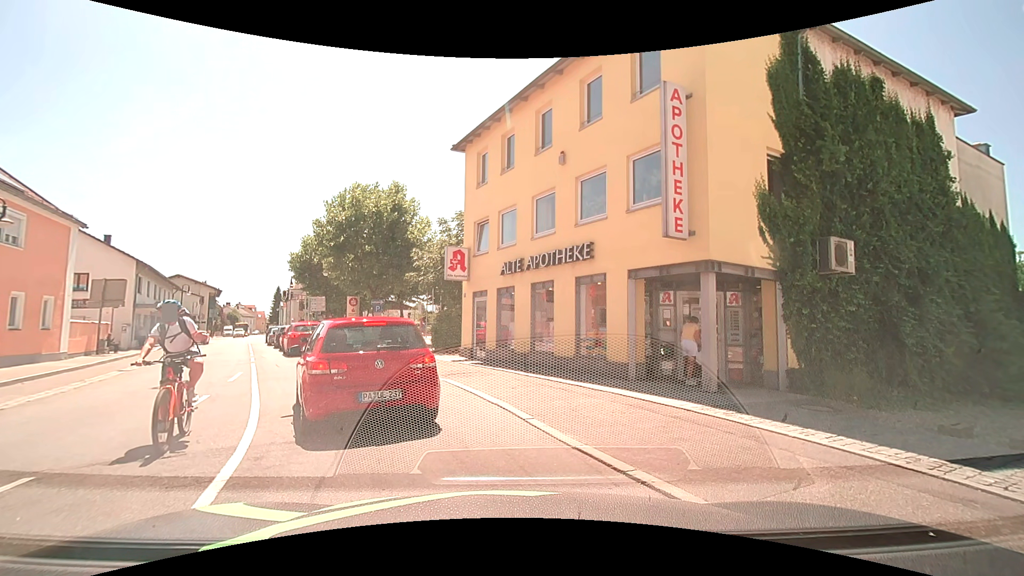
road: secondary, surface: asphalt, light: Day
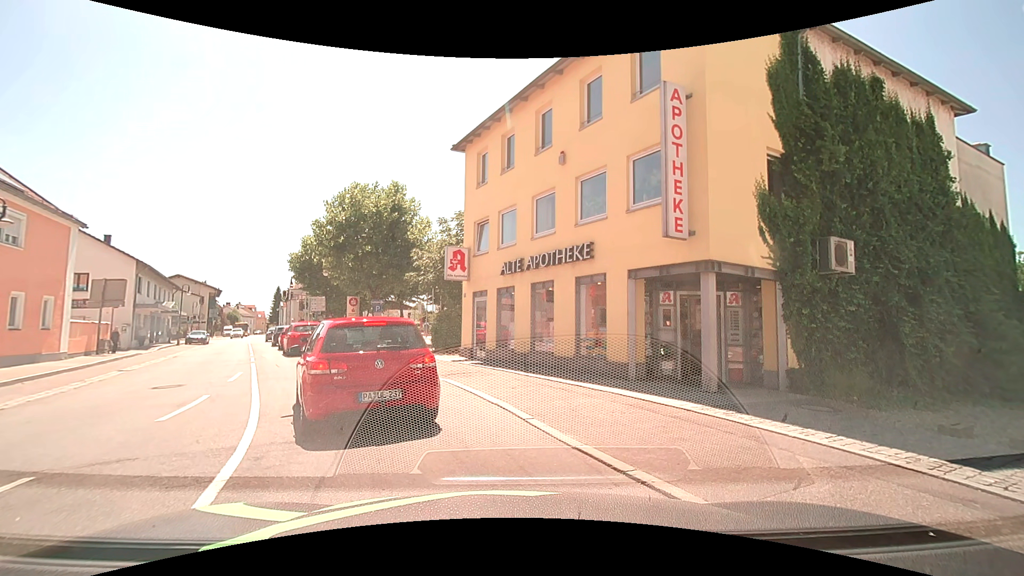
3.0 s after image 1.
(0.0, 0.0) m; 0°
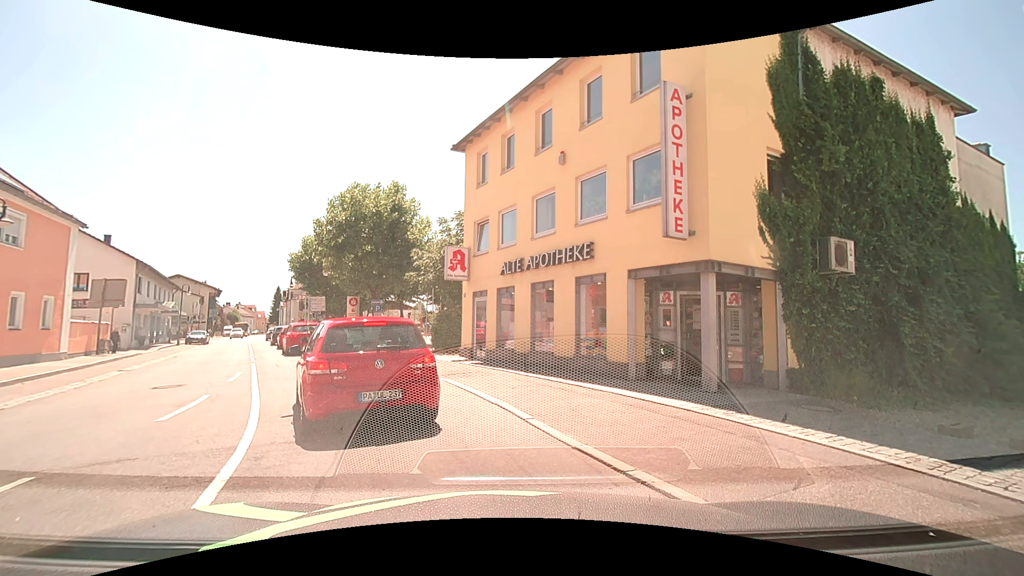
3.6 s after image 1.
(0.0, 0.0) m; 0°
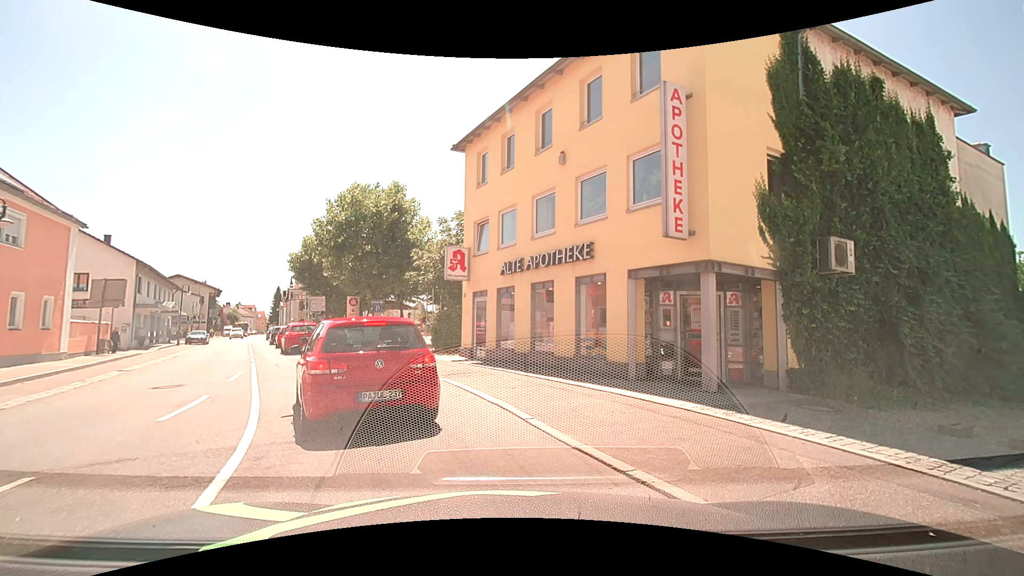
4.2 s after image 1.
(0.0, 0.0) m; 0°
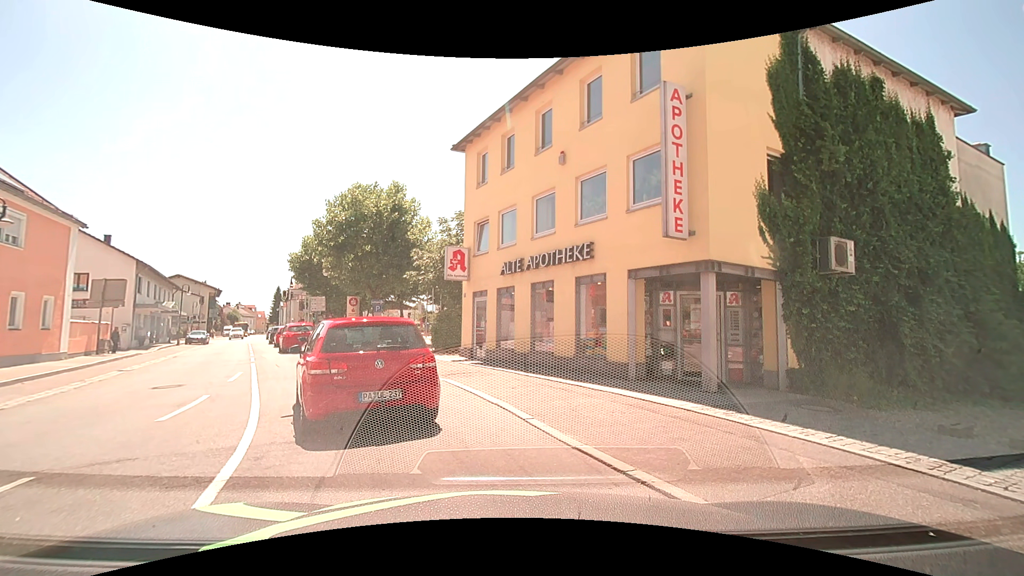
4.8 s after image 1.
(0.0, 0.0) m; 0°
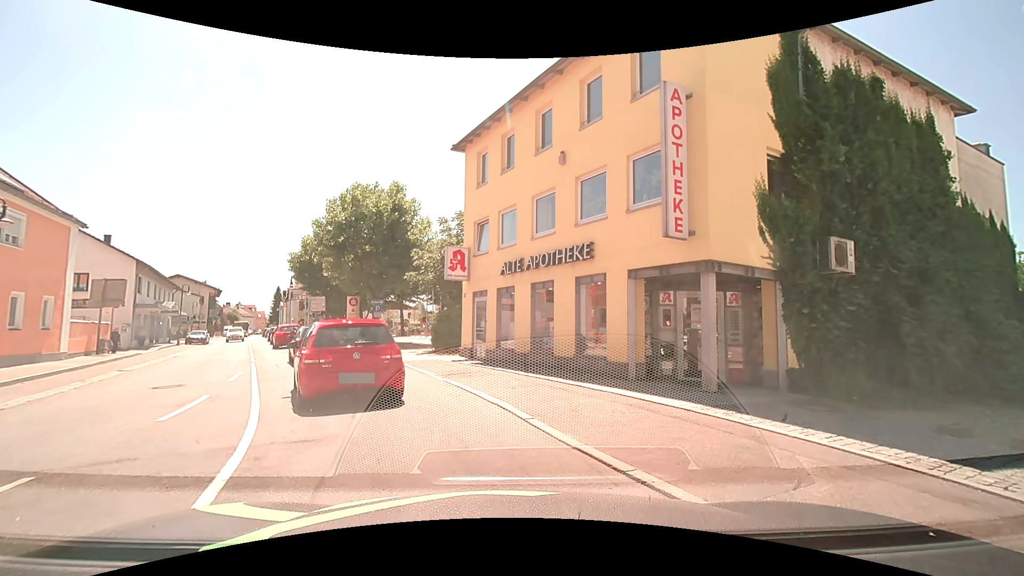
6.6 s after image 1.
(0.0, 0.0) m; 0°
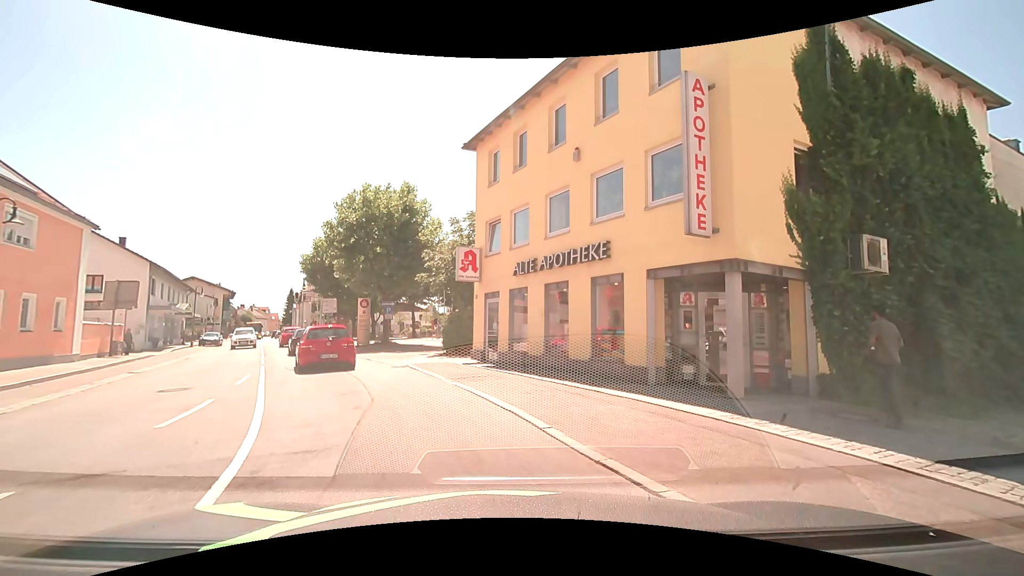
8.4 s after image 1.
(0.0, +0.4) m; 0°
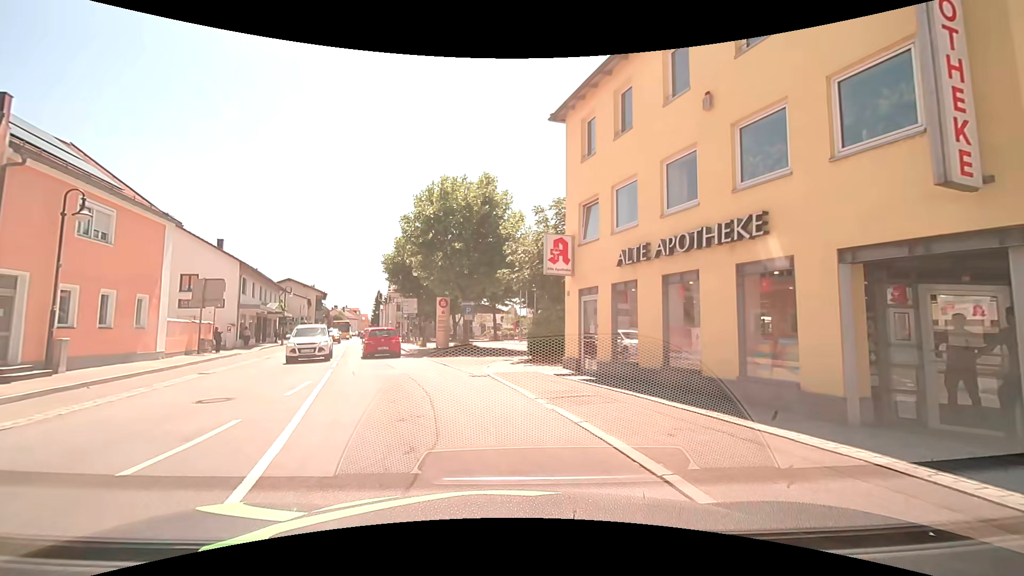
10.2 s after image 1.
(-0.4, +3.3) m; -12°
(-1, +10) (-4, +20) (-7, +29) (-10, +39) (-13, +48) (-15, +58) (-18, +68) (-21, +77) (-23, +87) (-26, +96) m
